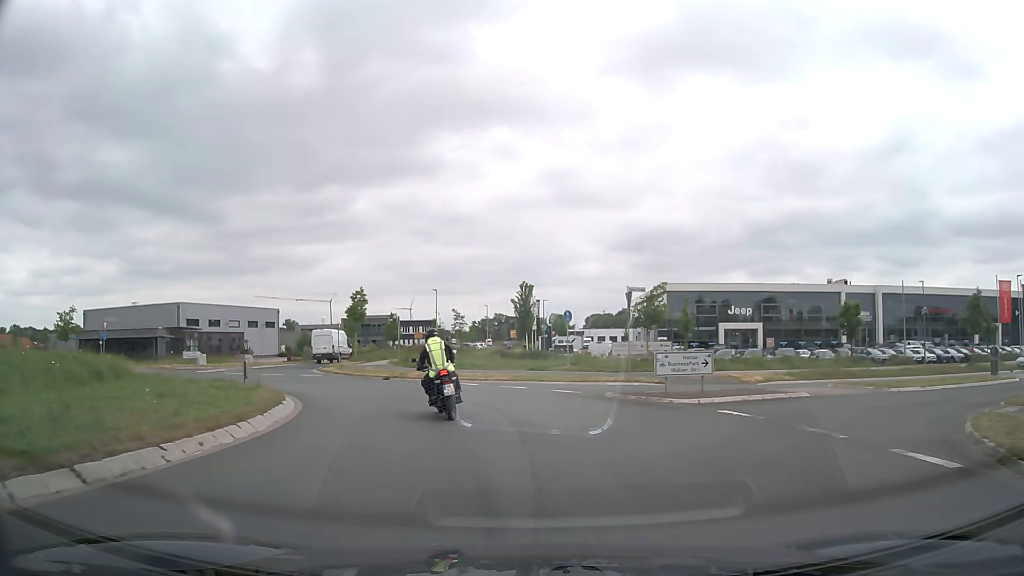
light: Day
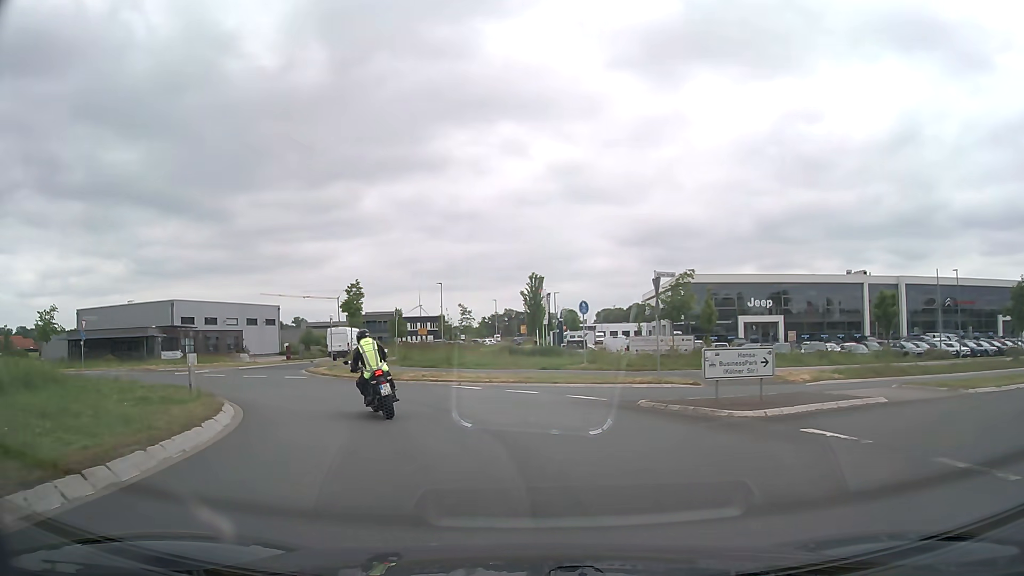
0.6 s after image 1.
(0.0, +4.2) m; 0°
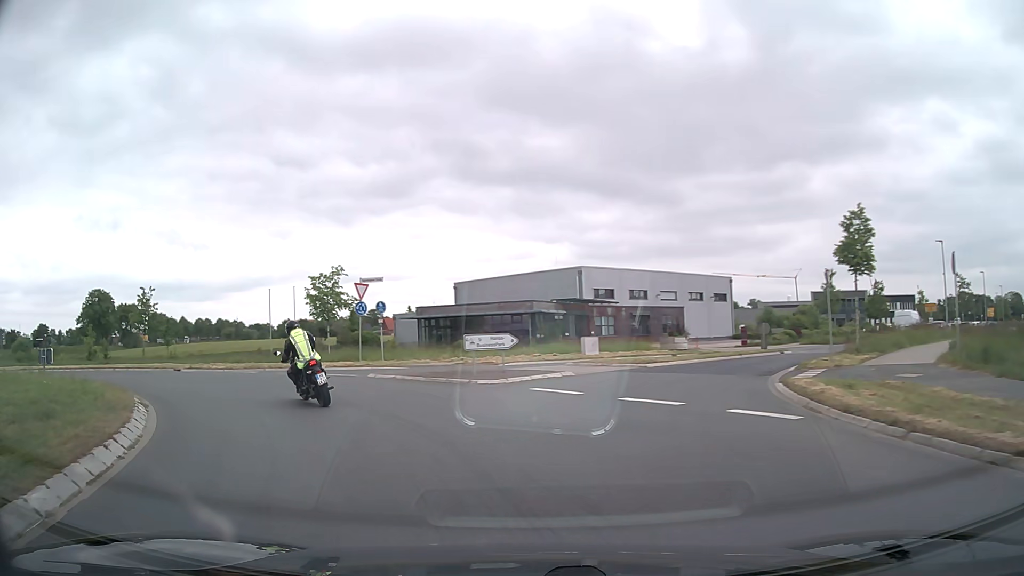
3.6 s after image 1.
(-6.4, +20.7) m; -38°
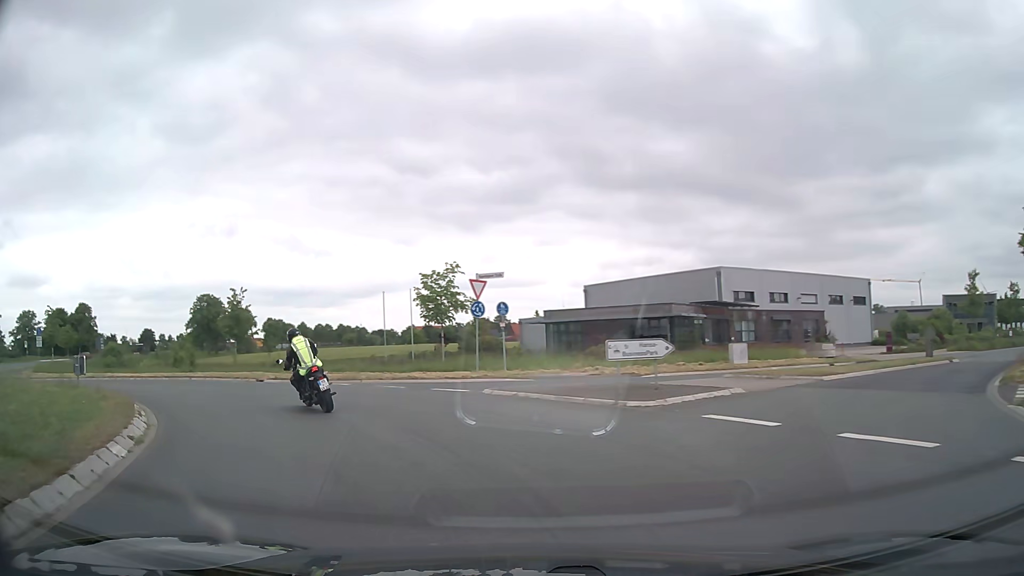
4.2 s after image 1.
(-0.4, +4.5) m; -11°
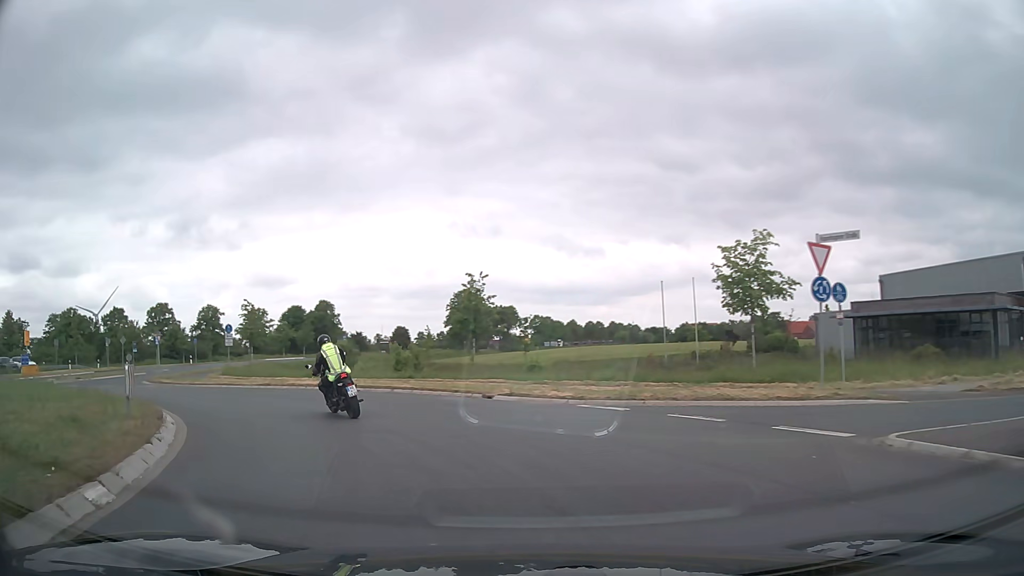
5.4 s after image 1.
(-1.7, +8.8) m; -23°
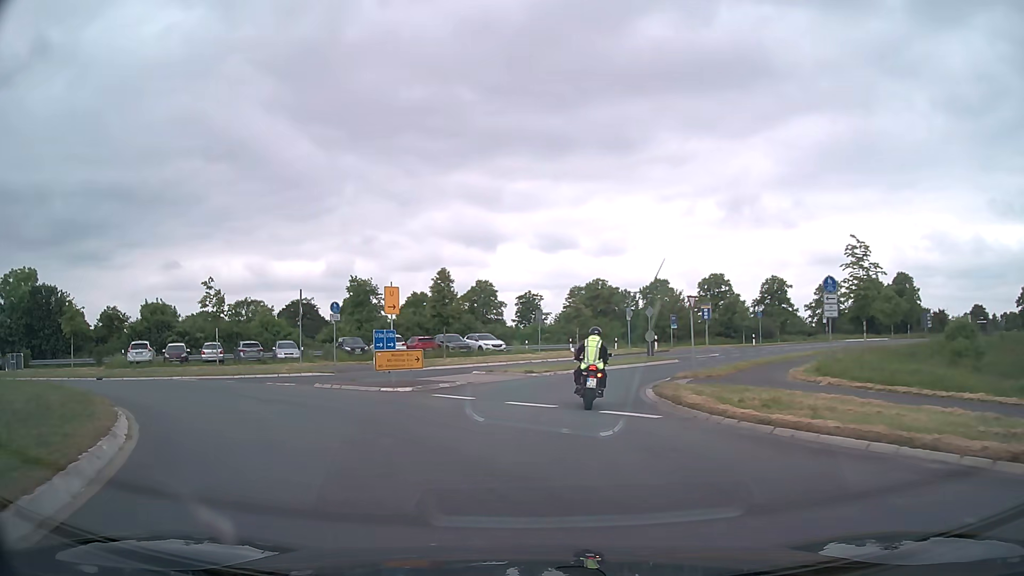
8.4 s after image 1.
(-9.5, +19.6) m; -49°
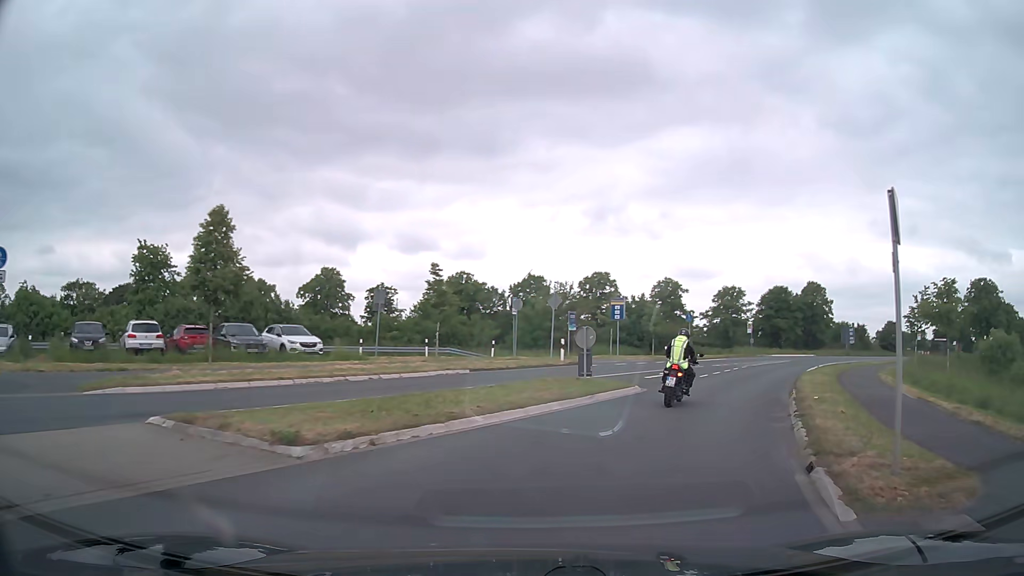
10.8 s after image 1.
(+0.6, +18.8) m; +10°
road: secondary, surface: asphalt
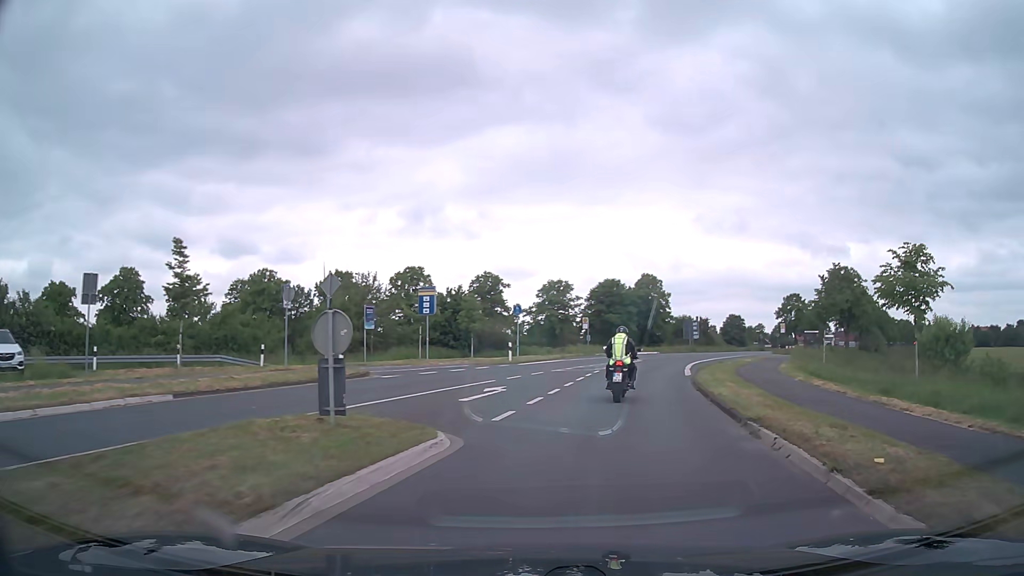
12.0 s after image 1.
(+1.4, +10.0) m; +16°
(+1, +10) (+2, +20) (+5, +30) (+7, +39) (+10, +49) (+14, +58) (+19, +67) (+23, +76) (+28, +84) (+34, +93) m
